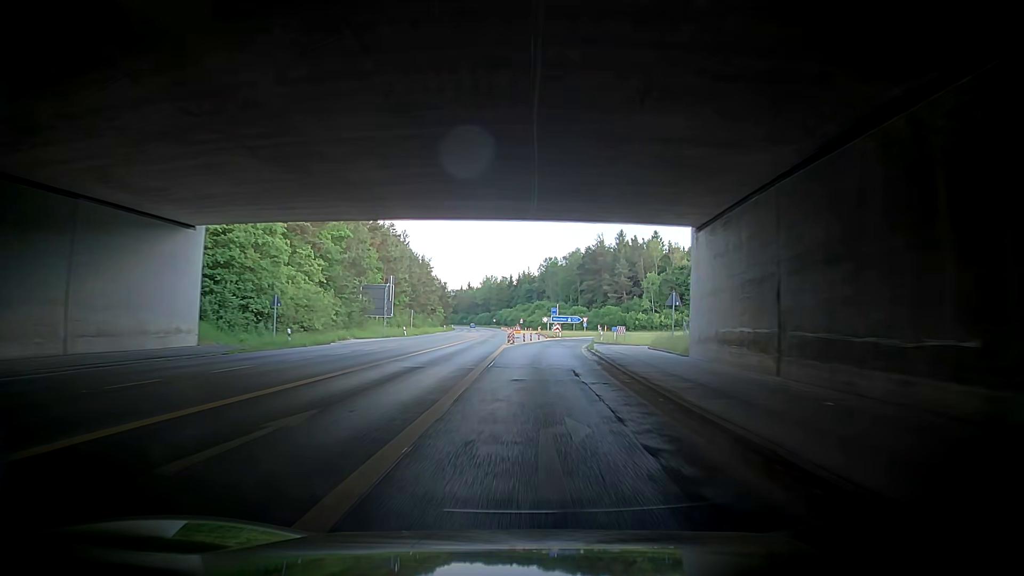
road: secondary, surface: asphalt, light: Day
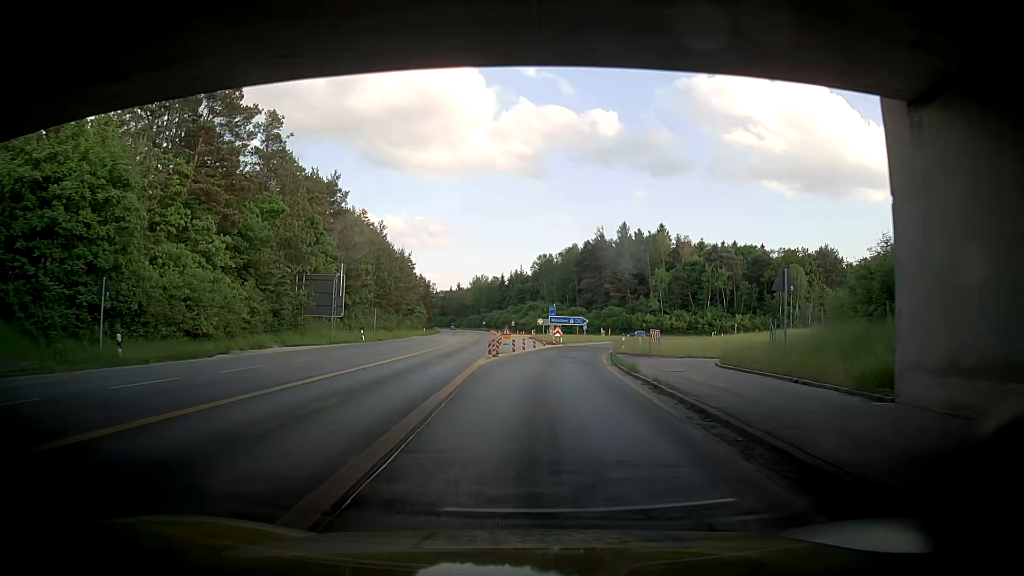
(-0.7, +16.4) m; -2°
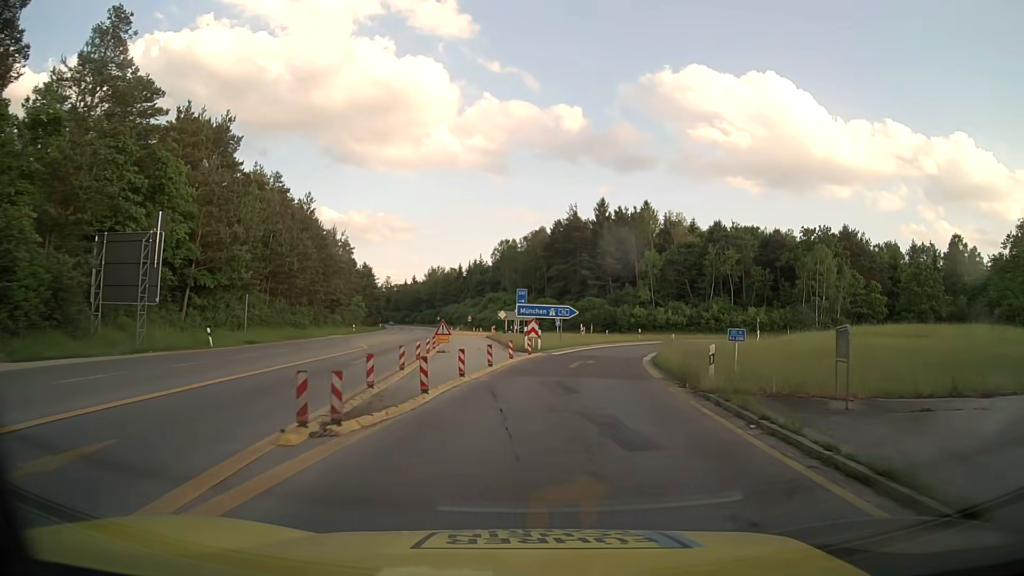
(+2.2, +24.2) m; +9°
(0, +10) (+1, +20) (+3, +30) (+5, +39) (+9, +49) (+15, +57) (+23, +63) (+32, +67) (+42, +68) (+52, +67) m
